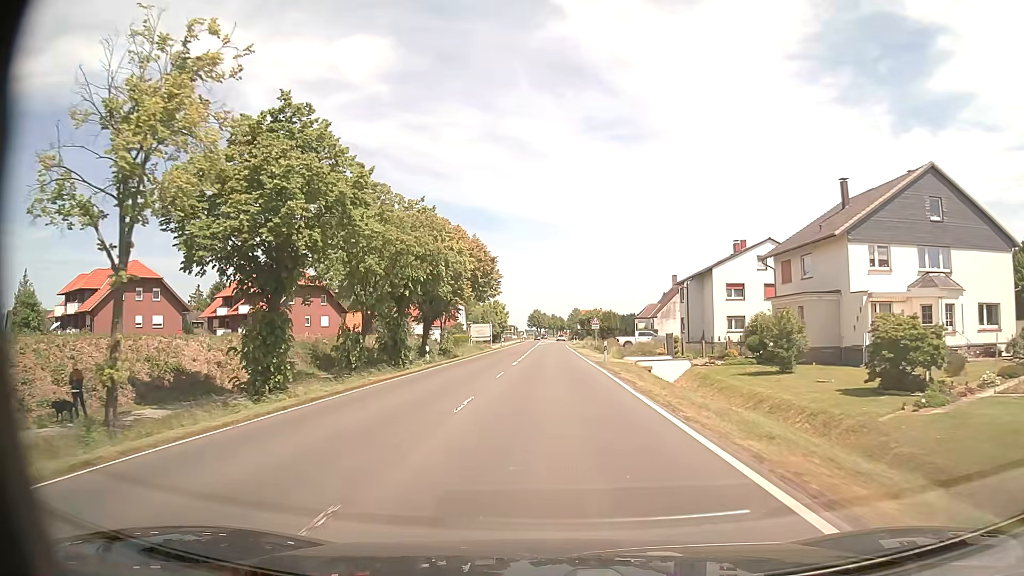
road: primary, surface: asphalt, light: Day
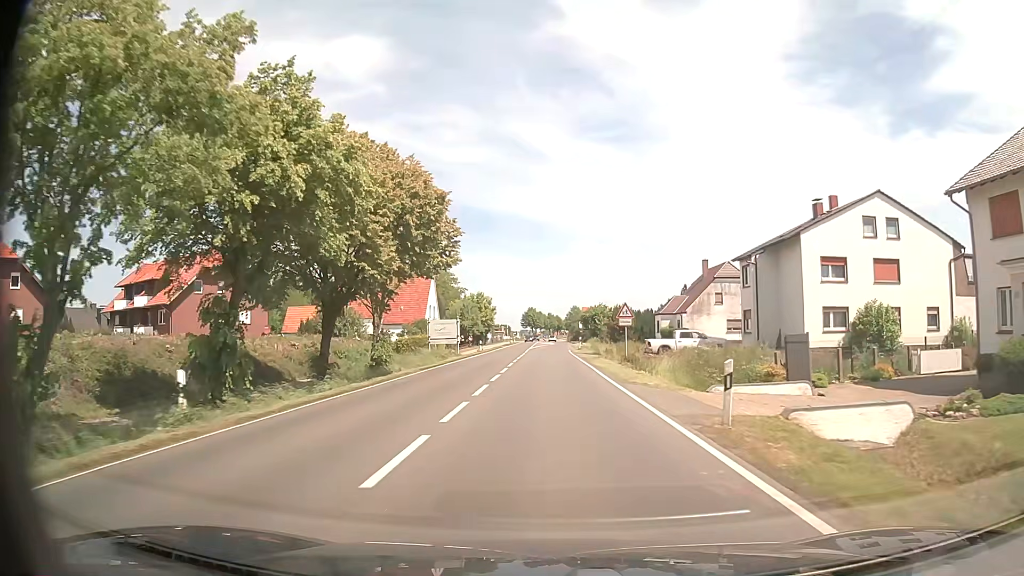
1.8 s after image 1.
(0.0, +23.7) m; 0°
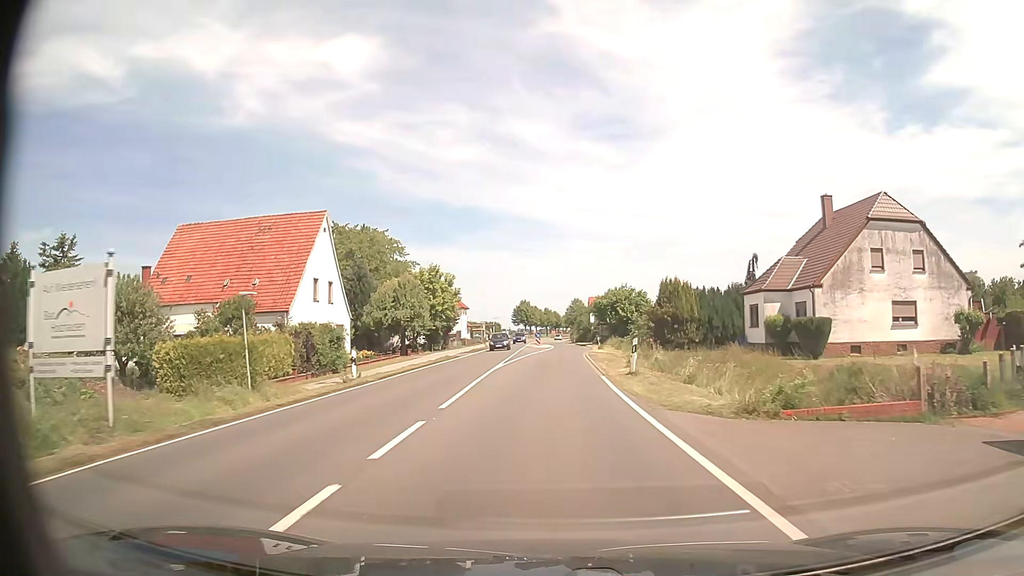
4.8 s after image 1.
(+0.3, +39.6) m; 0°
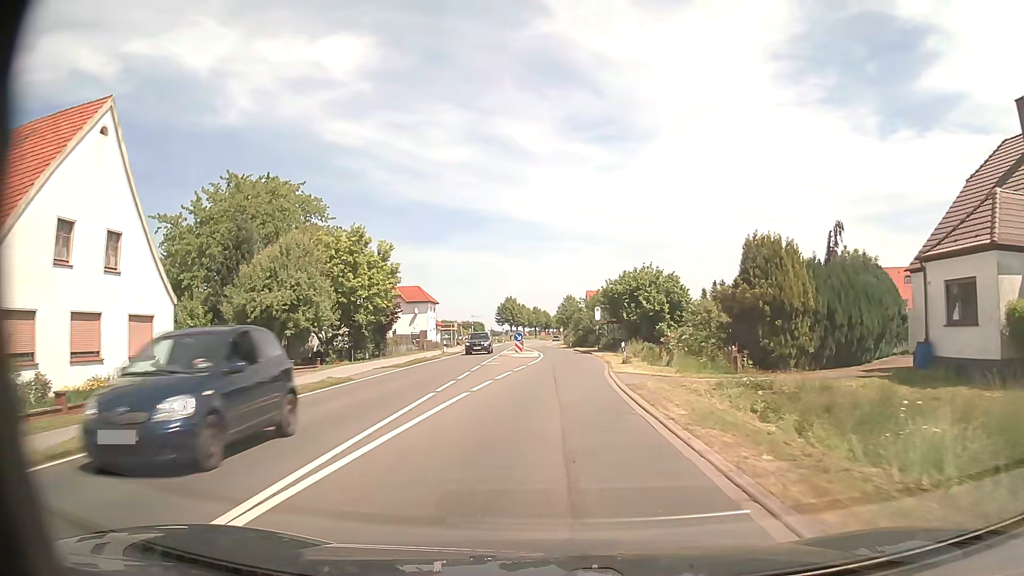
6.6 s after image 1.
(+0.2, +23.8) m; +1°
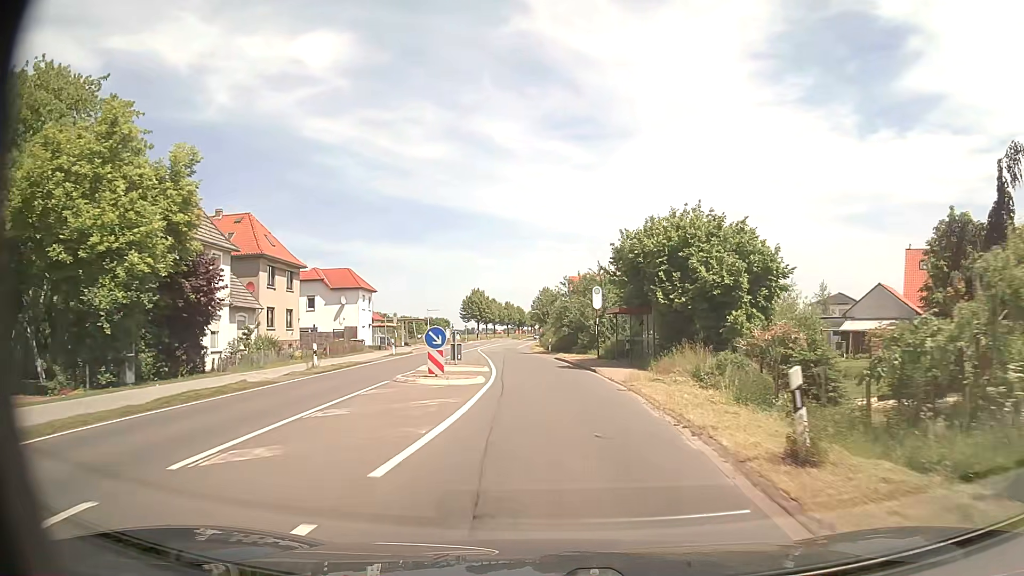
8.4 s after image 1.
(+0.4, +23.8) m; +2°
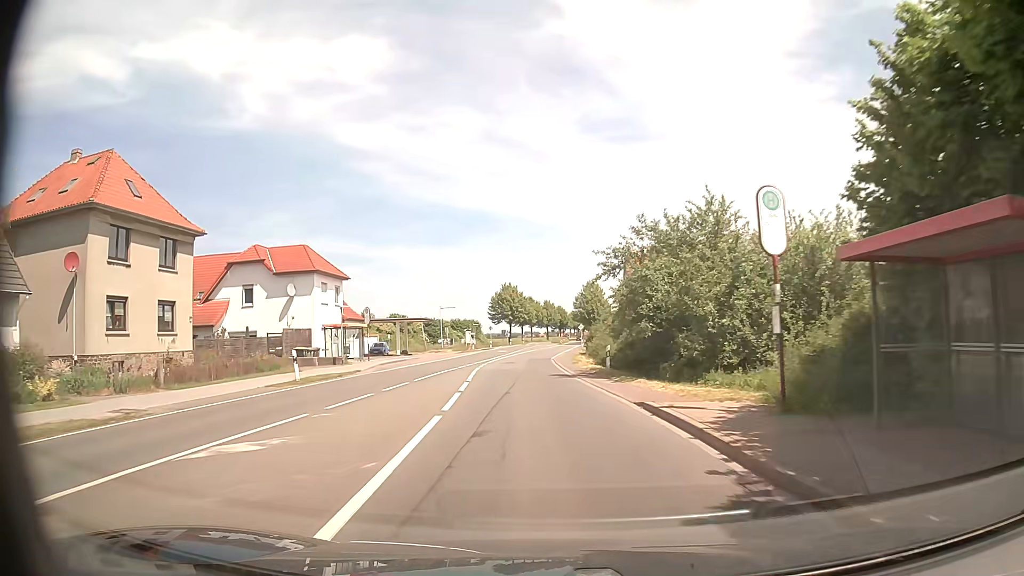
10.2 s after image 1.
(-0.5, +23.9) m; -4°
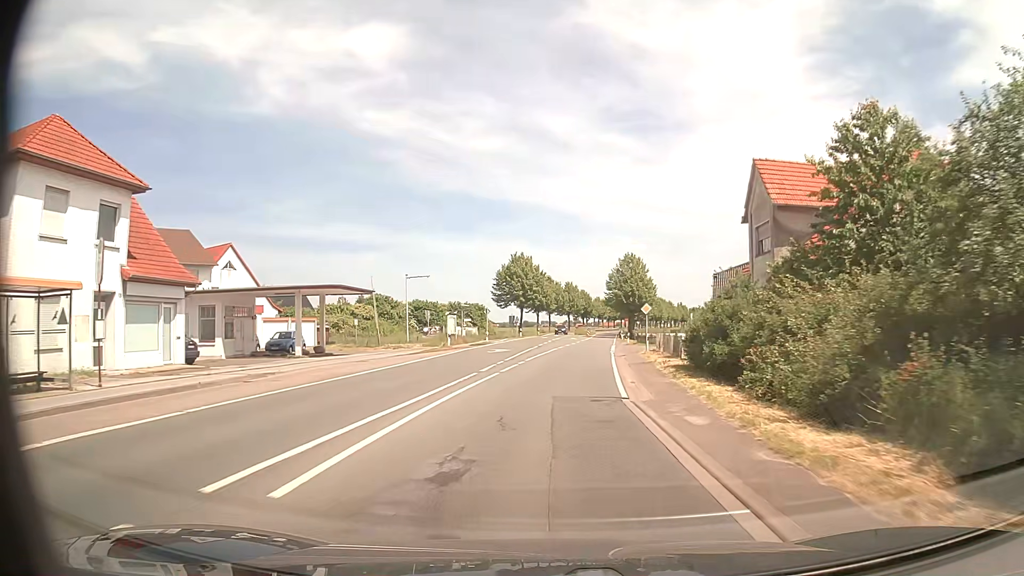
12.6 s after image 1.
(-0.9, +31.7) m; -1°
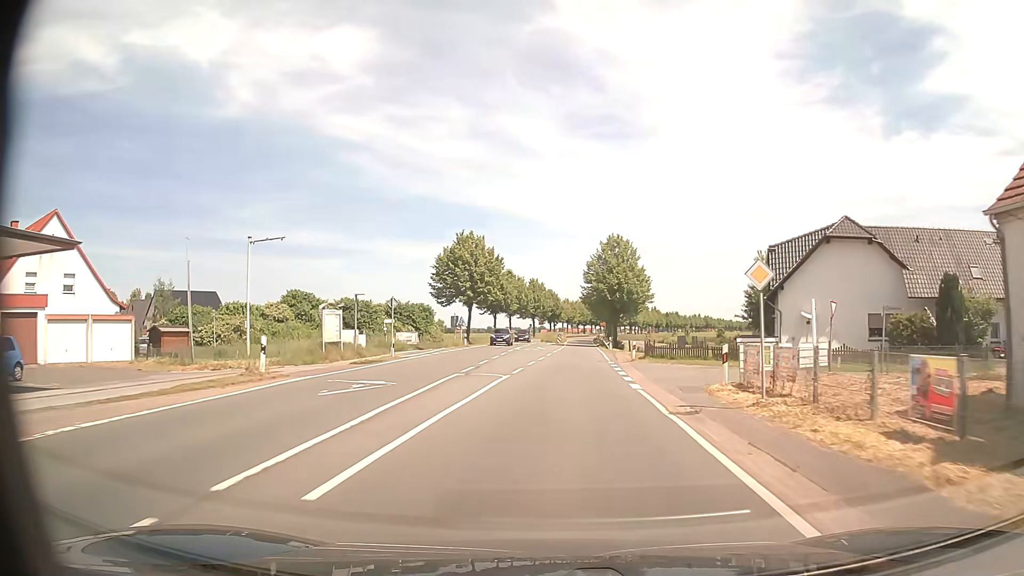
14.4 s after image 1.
(+0.7, +23.9) m; +3°
(0, +10) (0, +20) (+1, +30) (+1, +40) (+2, +50) (+3, +60) (+3, +70) (+4, +80) (+4, +90) (+5, +100) m
